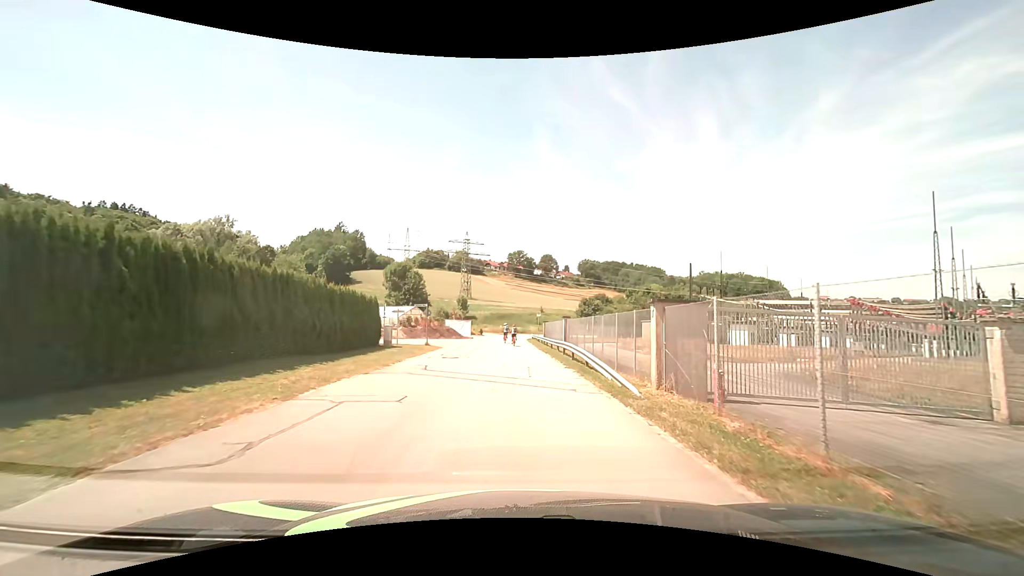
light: Day
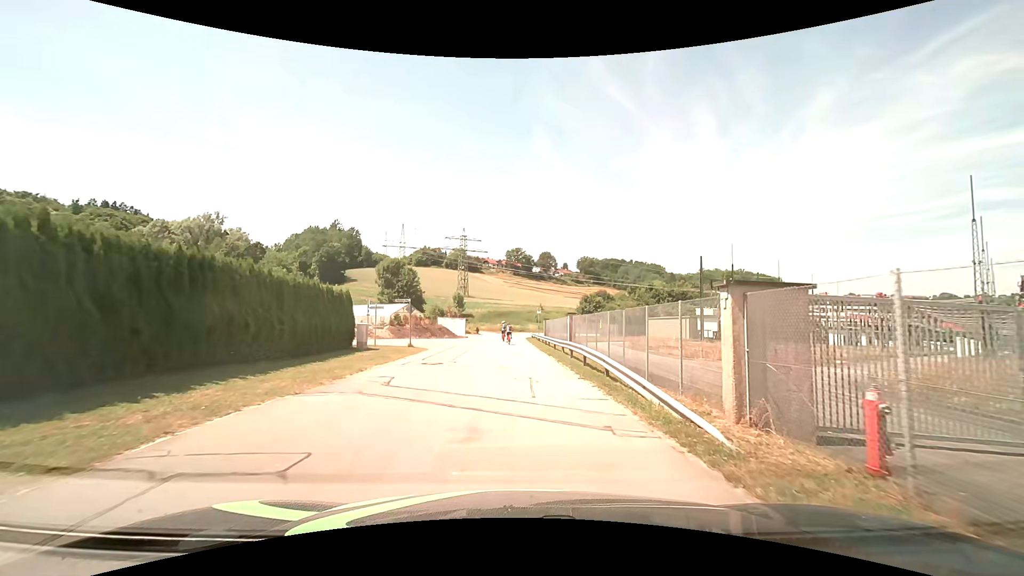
(0.0, +4.3) m; +1°
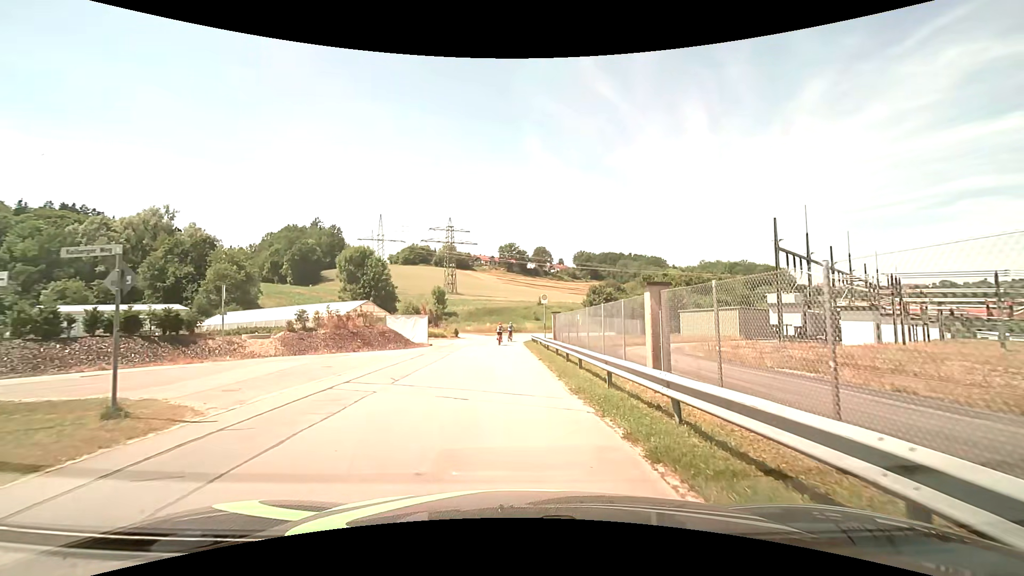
(+0.1, +18.8) m; 0°
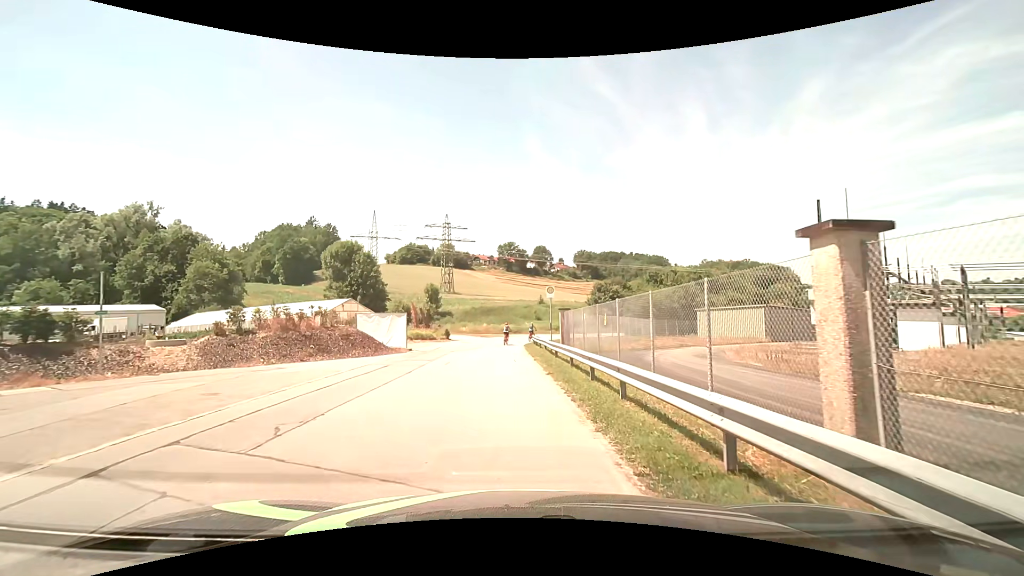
(0.0, +6.0) m; 0°
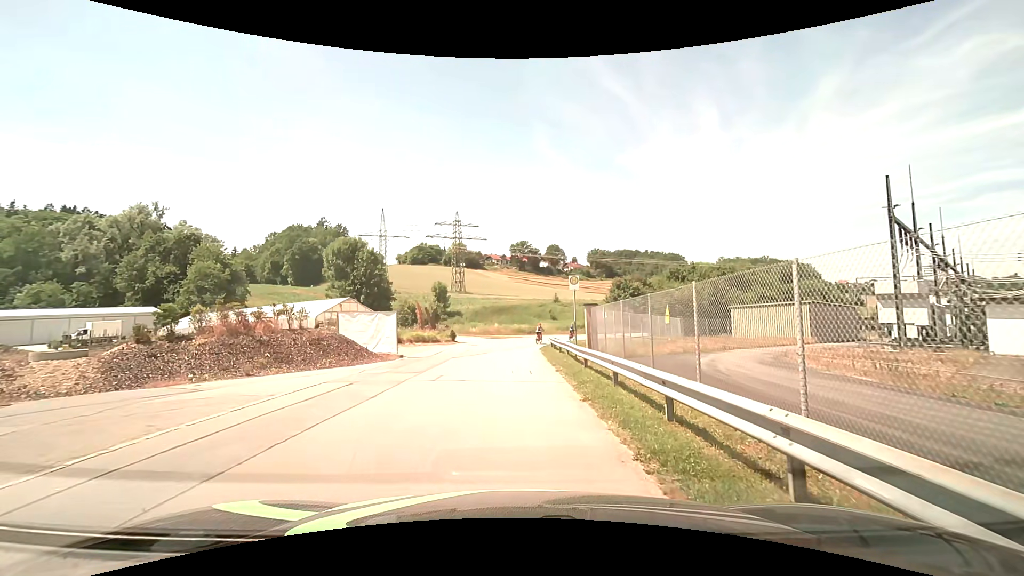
(0.0, +4.8) m; -2°
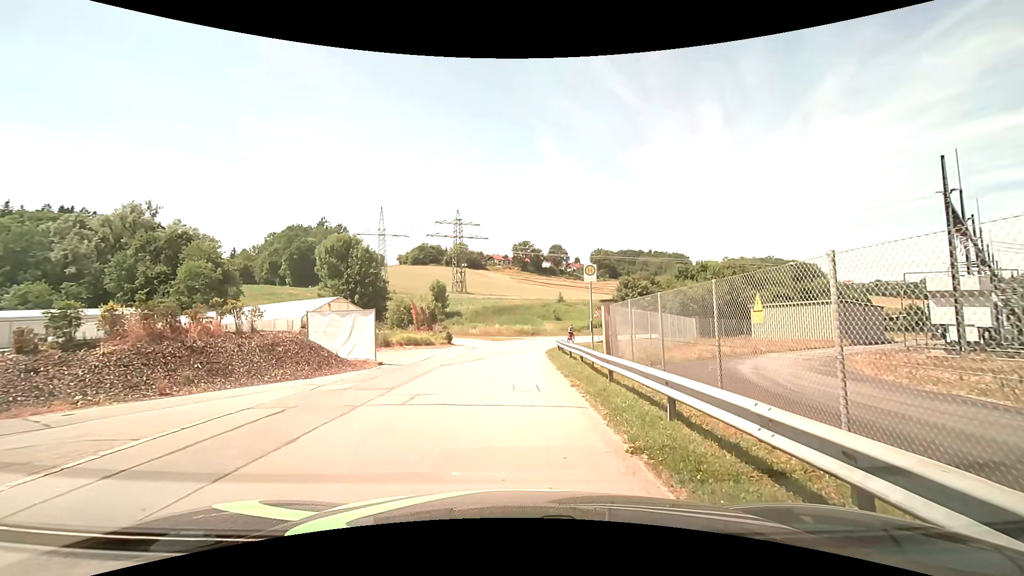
(0.0, +3.6) m; 0°
